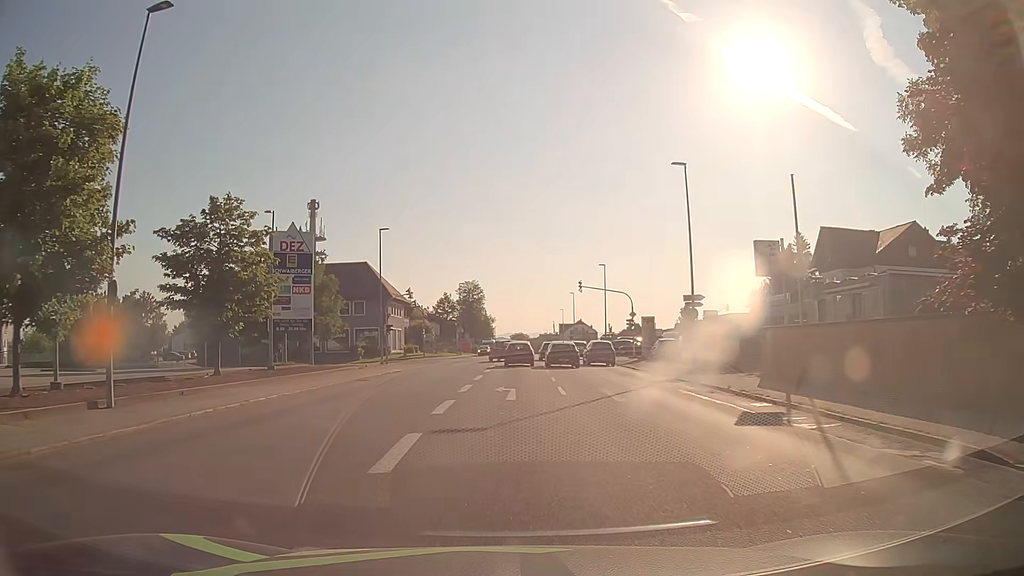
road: tertiary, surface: asphalt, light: Day
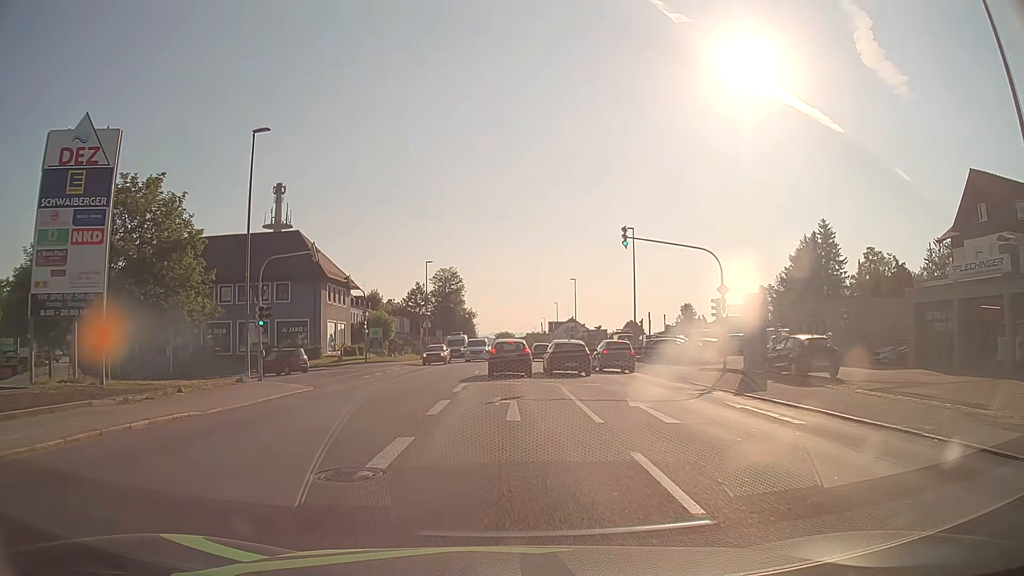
(+0.2, +24.8) m; +1°
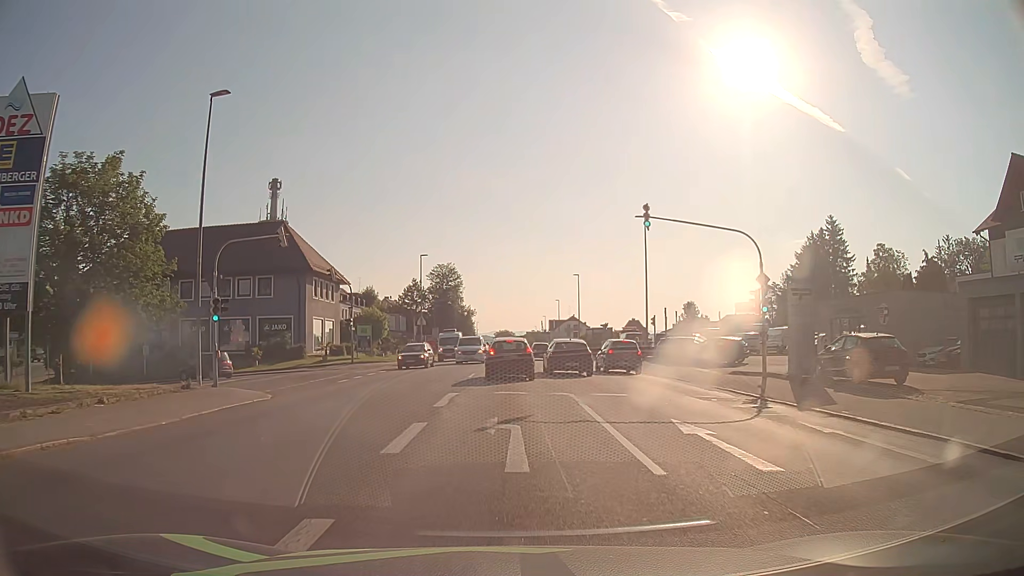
(0.0, +4.4) m; 0°
